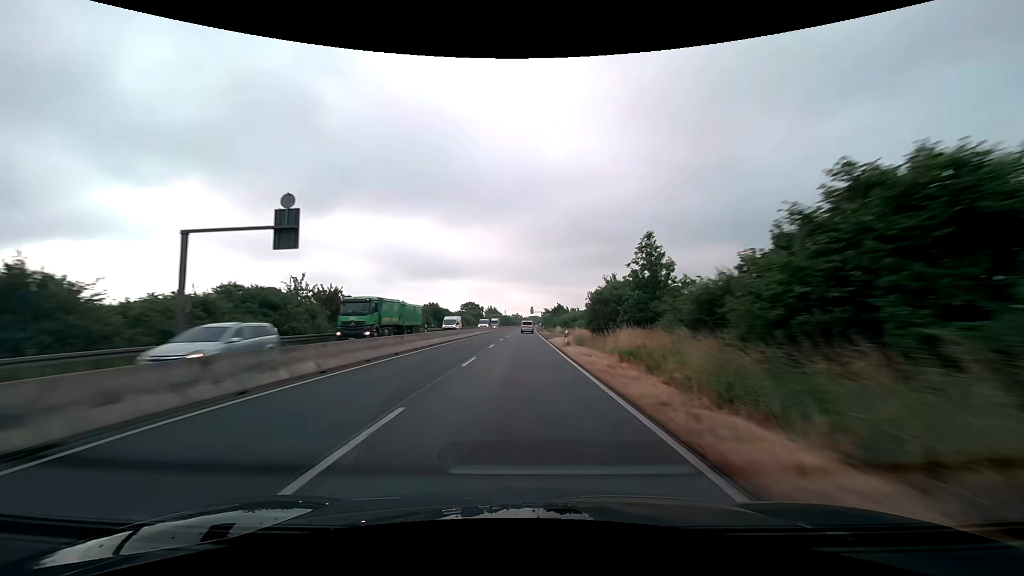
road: trunk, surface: asphalt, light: Day
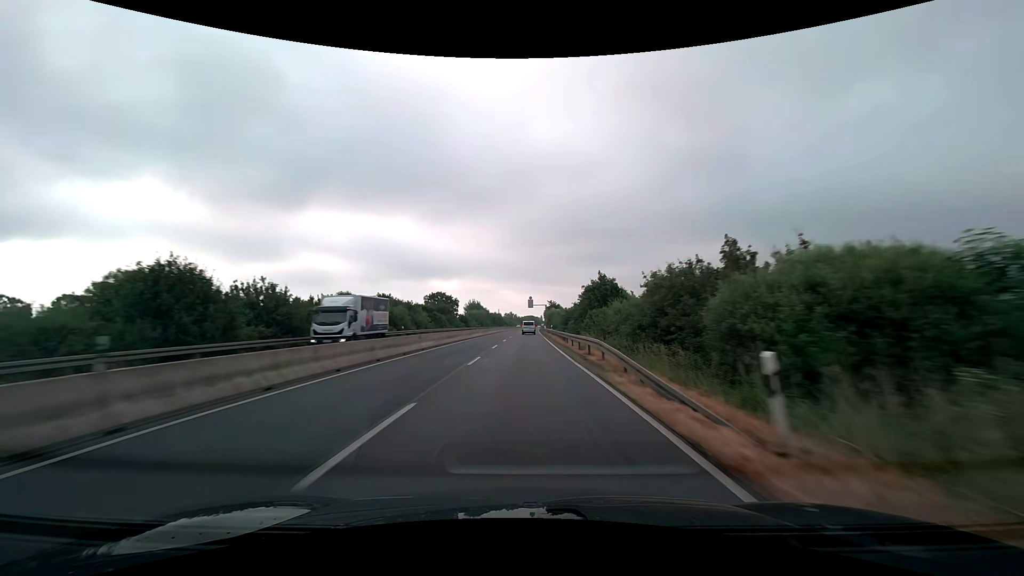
(+0.3, +71.1) m; +1°
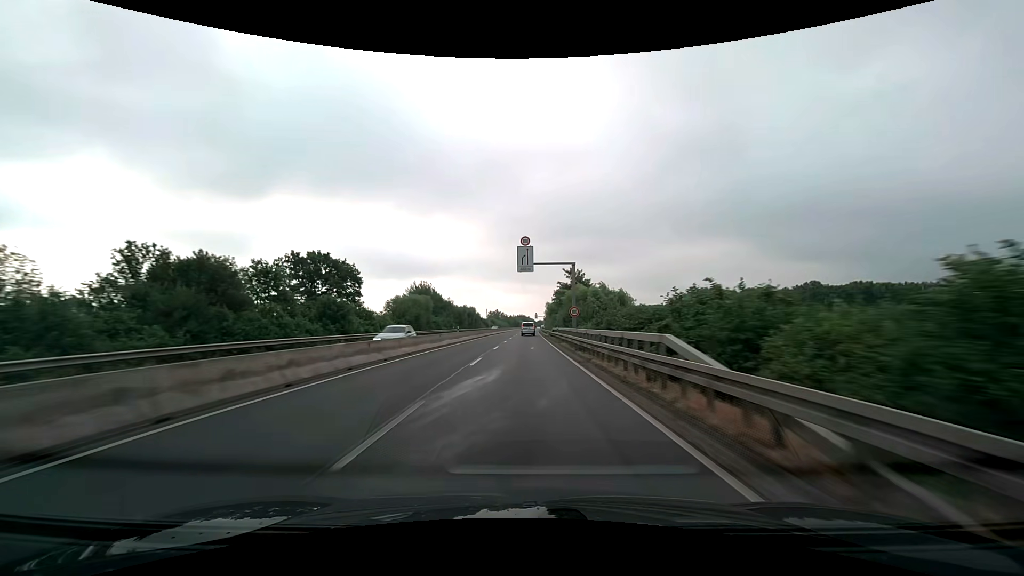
(+0.8, +83.2) m; +1°
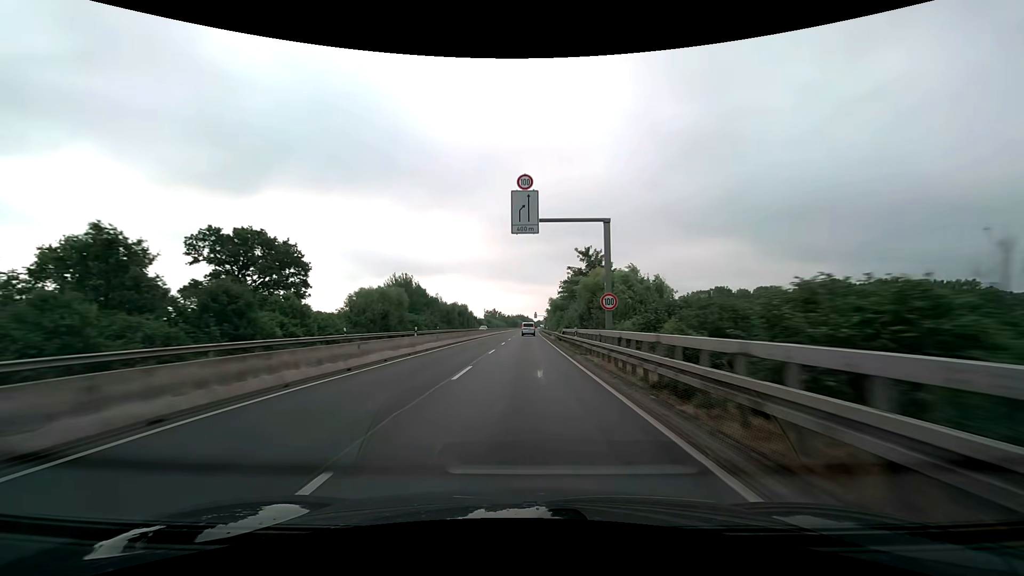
(0.0, +16.2) m; 0°
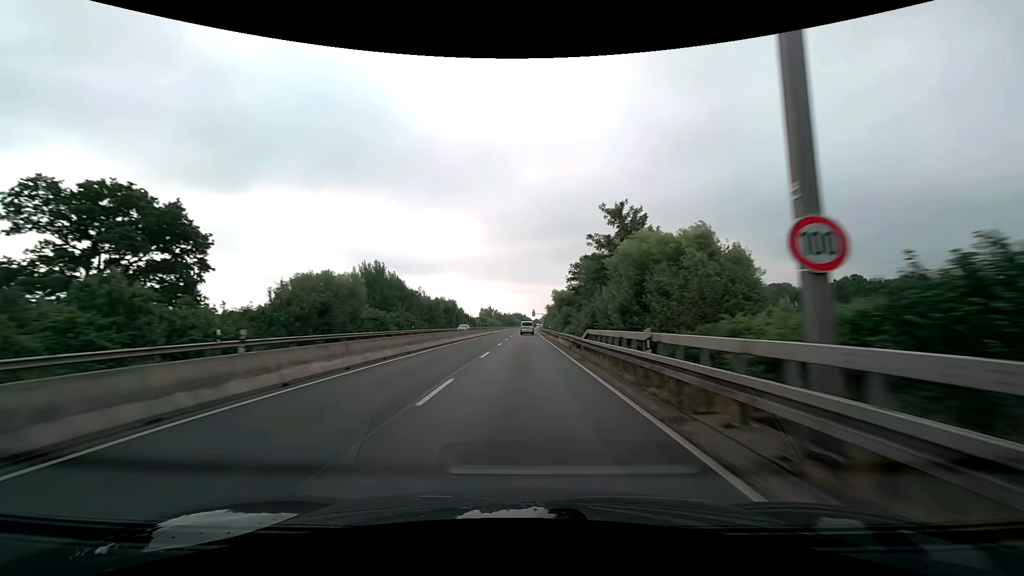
(0.0, +16.1) m; 0°
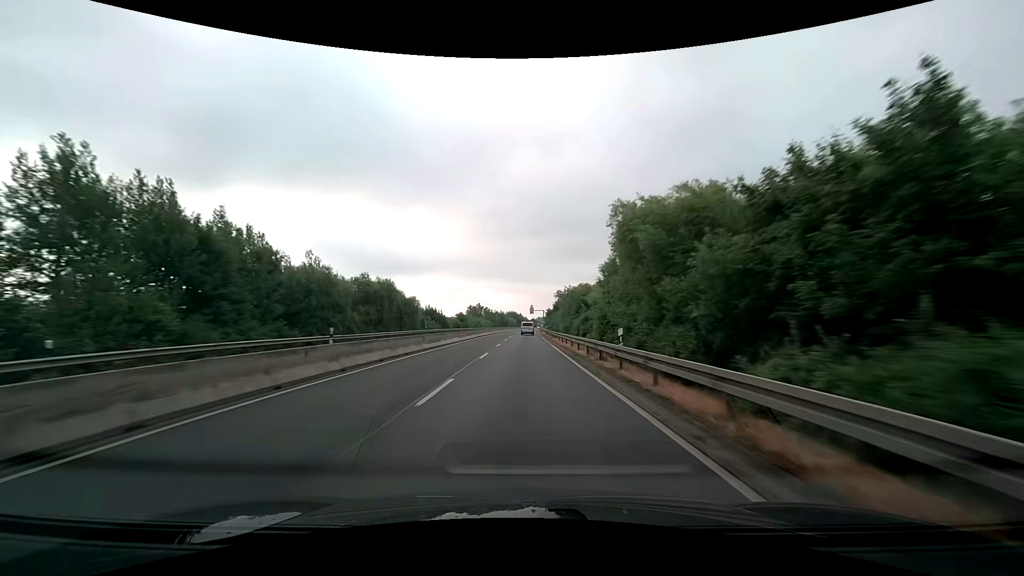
(+0.3, +48.0) m; +1°
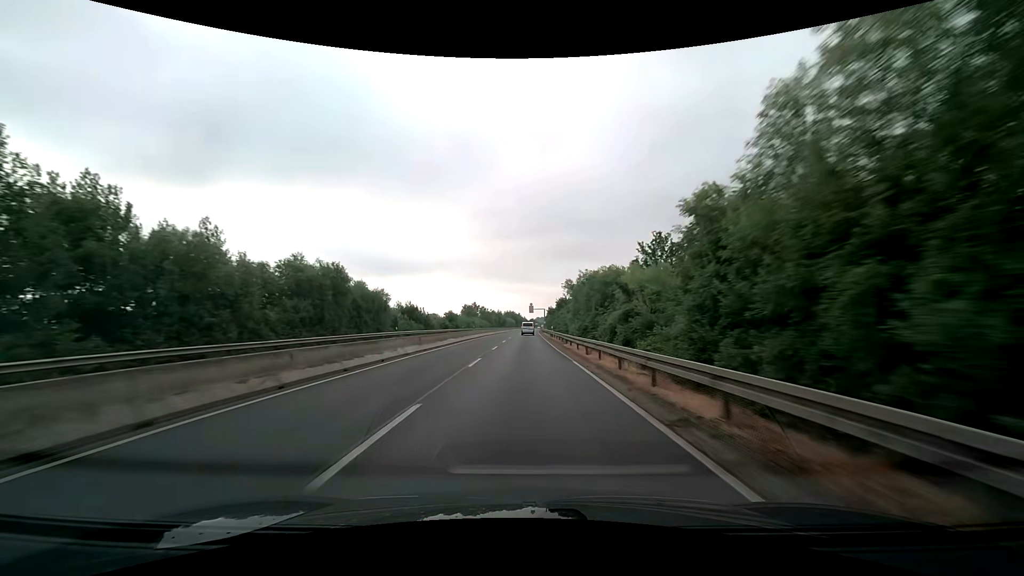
(0.0, +15.9) m; 0°
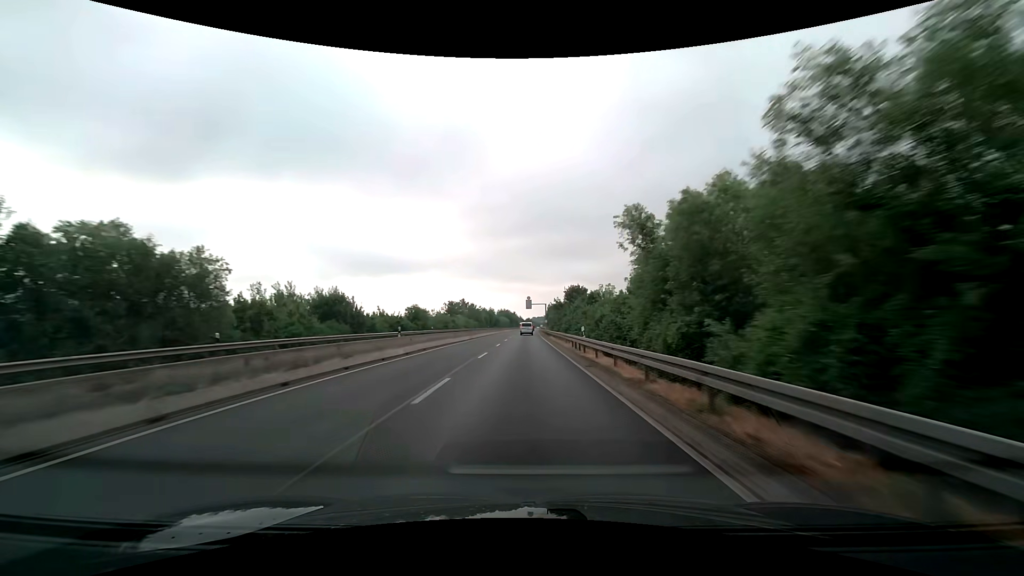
(+0.1, +31.8) m; 0°
(0, +10) (0, +20) (0, +30) (0, +40) (0, +50) (0, +60) (+1, +70) (+1, +80) (+1, +90) (+1, +100) m
